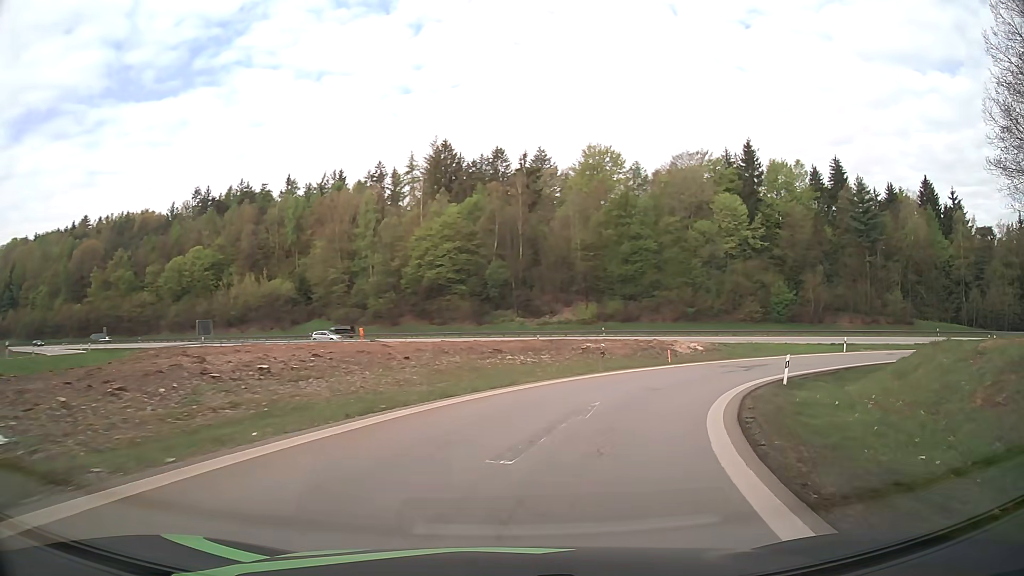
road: motorway_link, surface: asphalt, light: Day
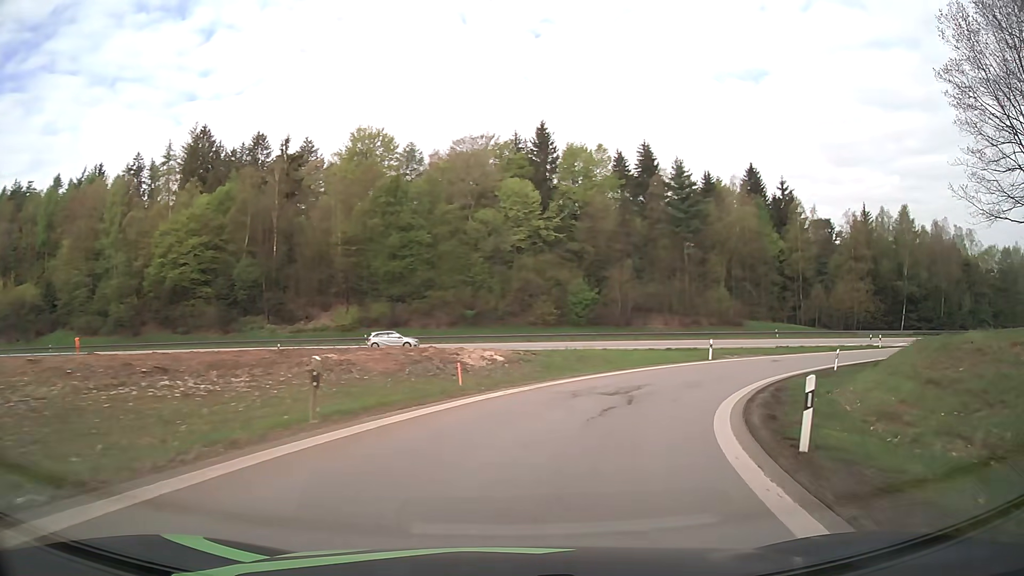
(+2.6, +15.6) m; +20°
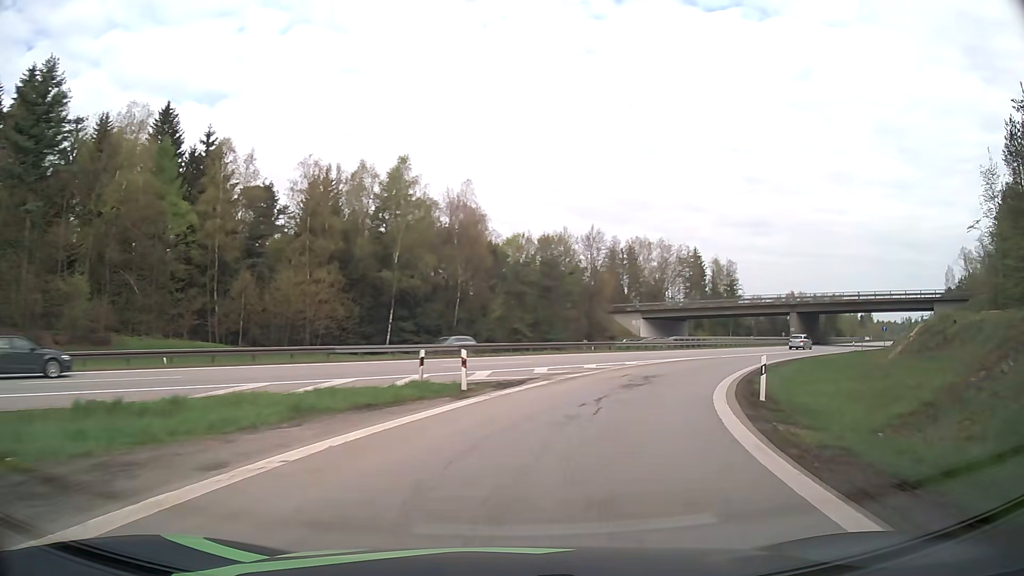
(+17.5, +37.2) m; +49°
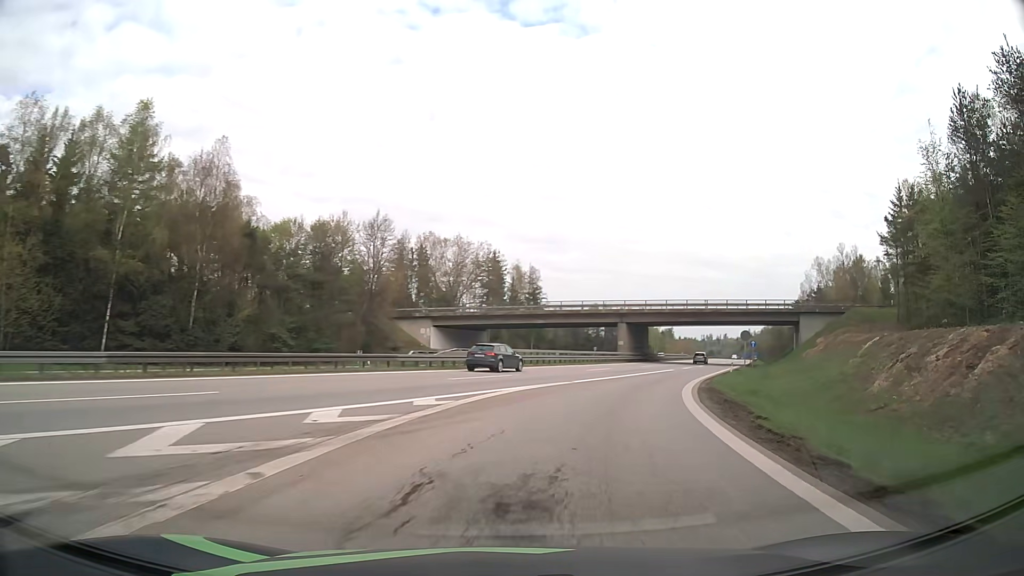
(+2.8, +17.9) m; +18°
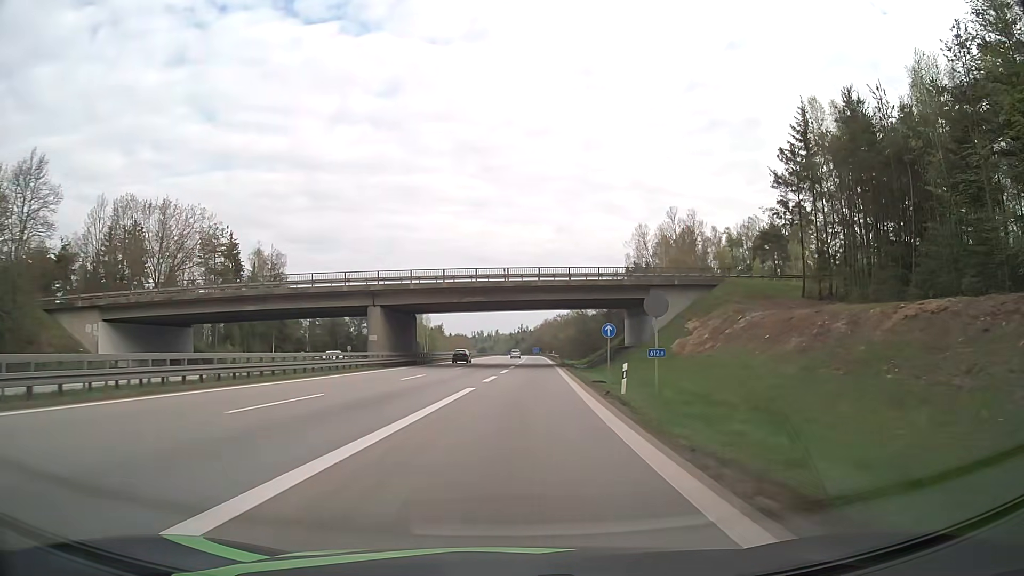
(+6.0, +28.6) m; +20°
(0, +10) (+1, +20) (+1, +30) (+1, +40) (+2, +50) (+2, +60) (+2, +70) (+3, +80) (+3, +90) (+3, +100) m
